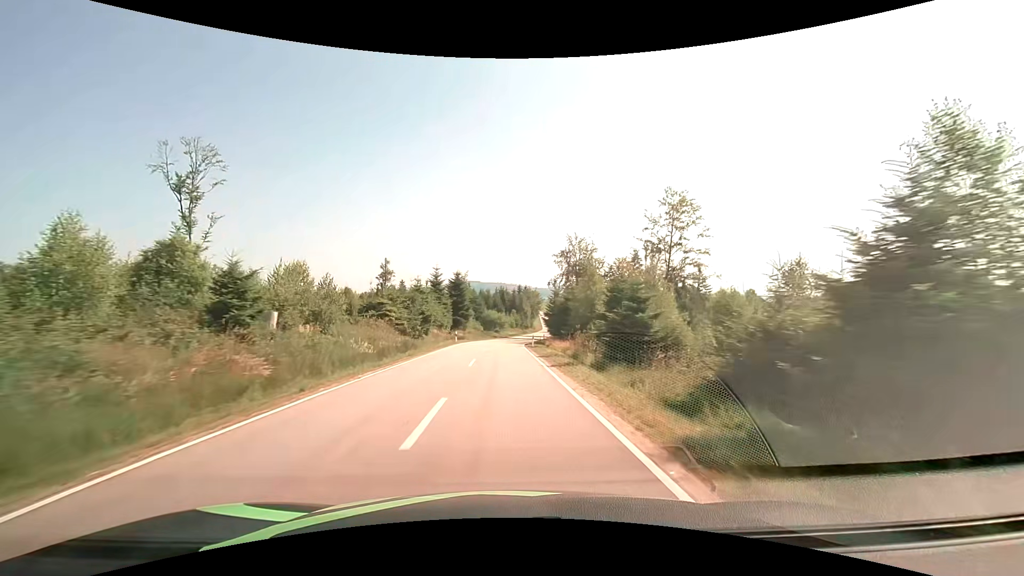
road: tertiary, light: Day
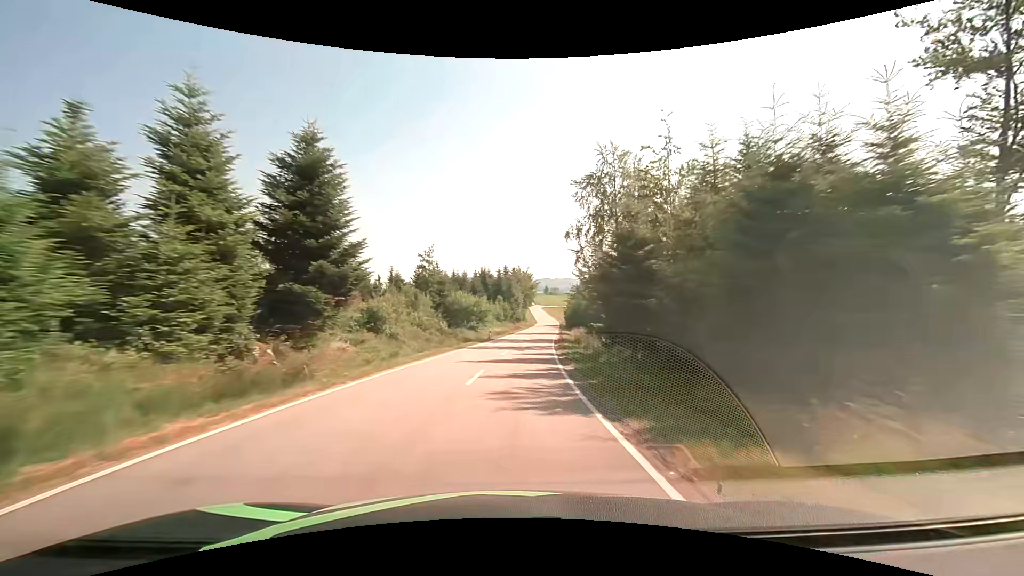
(-0.2, +43.8) m; +1°
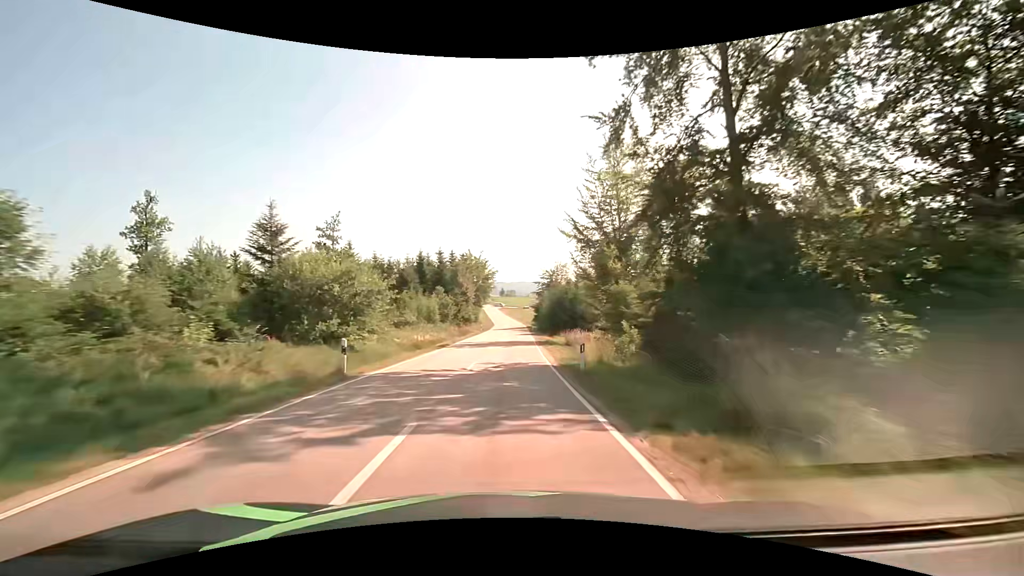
(+1.6, +34.0) m; +5°
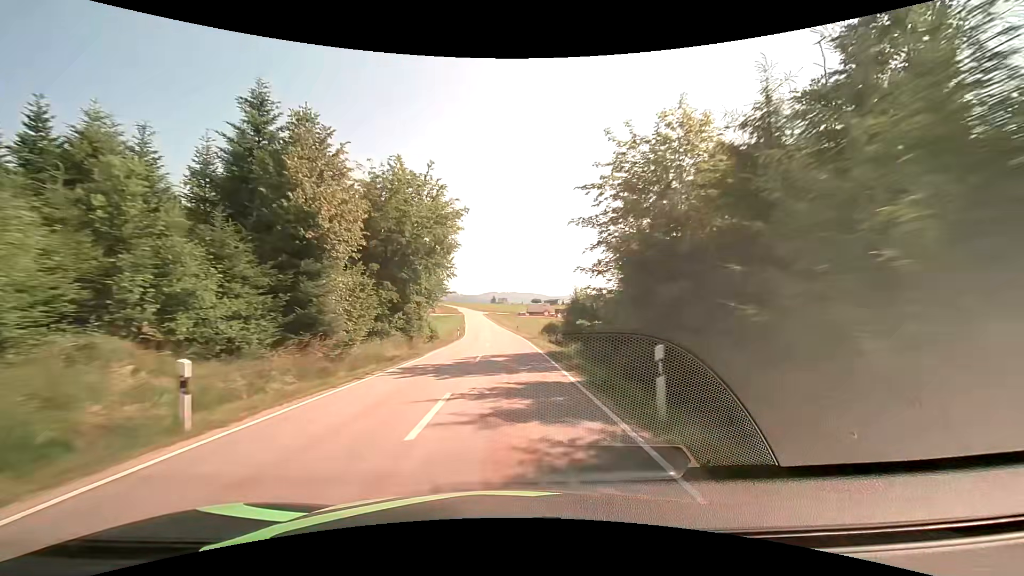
(+1.1, +58.9) m; +1°
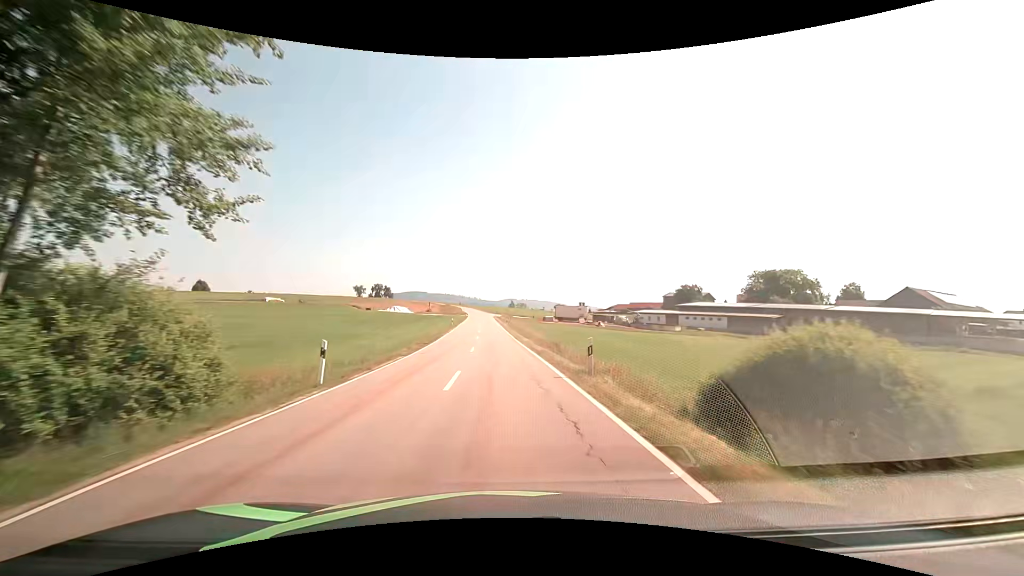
(-0.3, +45.1) m; -2°
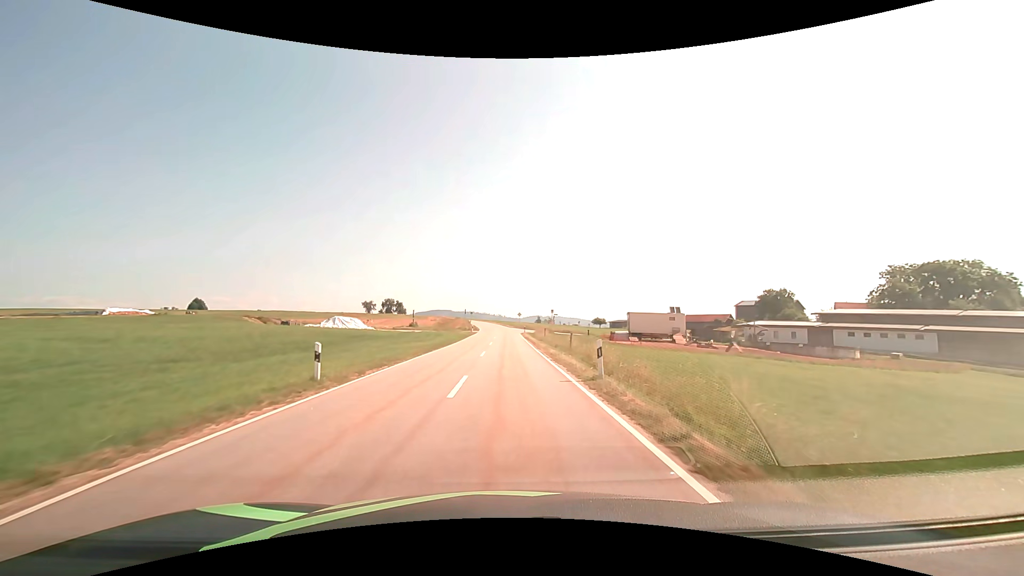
(-1.6, +50.6) m; -3°
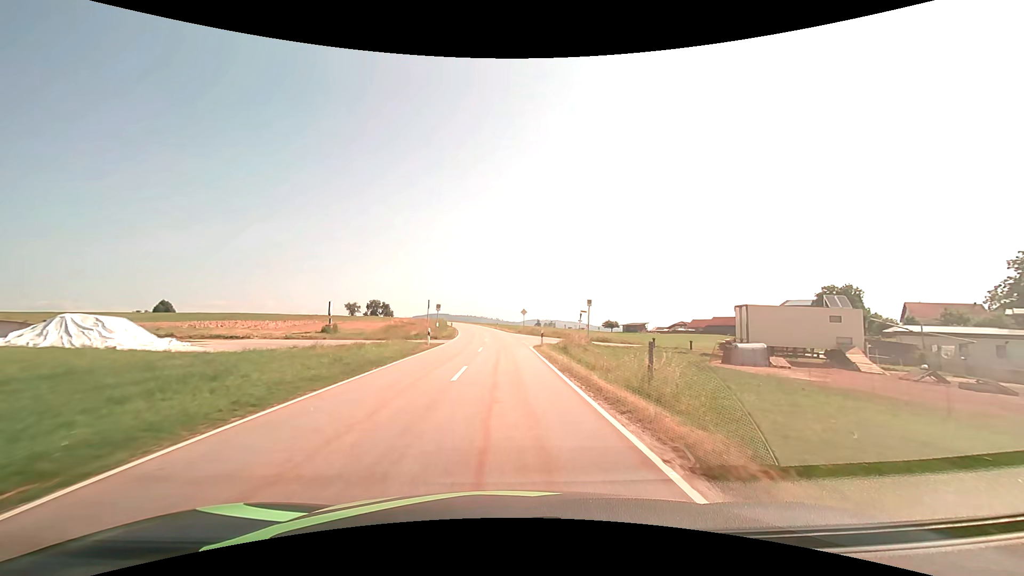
(0.0, +34.4) m; 0°
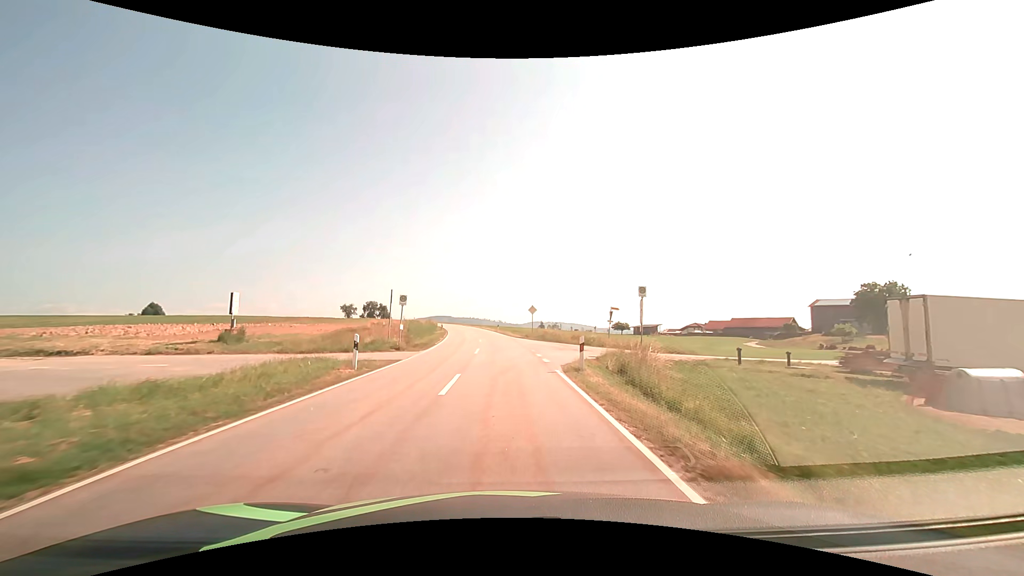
(0.0, +14.5) m; 0°
(0, +10) (0, +20) (+5, +29) (+13, +35) (+21, +41) (+29, +46) (+37, +52) (+45, +58) (+53, +64) (+62, +69) m
